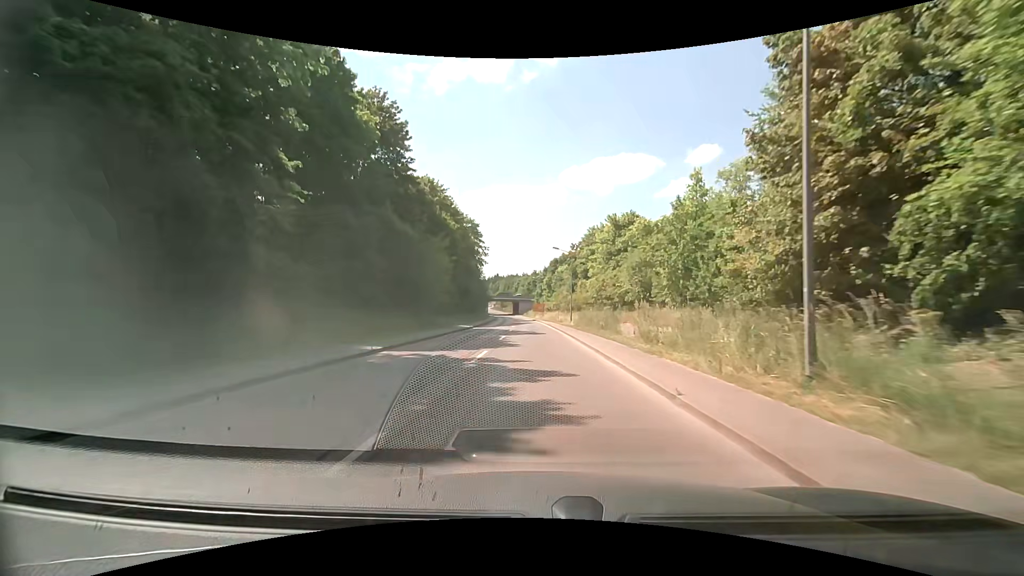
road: tertiary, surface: asphalt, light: Day
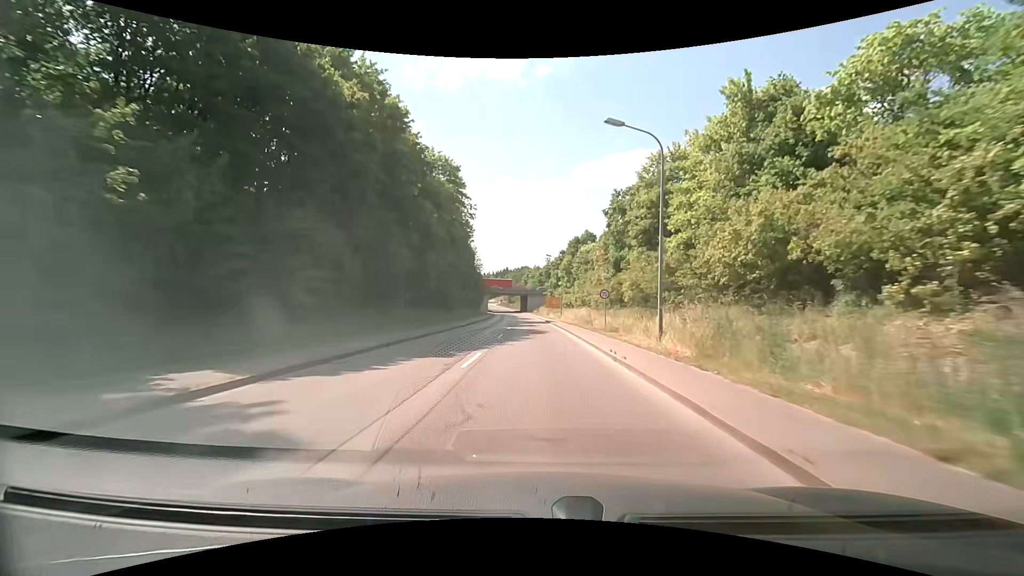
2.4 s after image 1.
(-0.1, +38.5) m; -1°
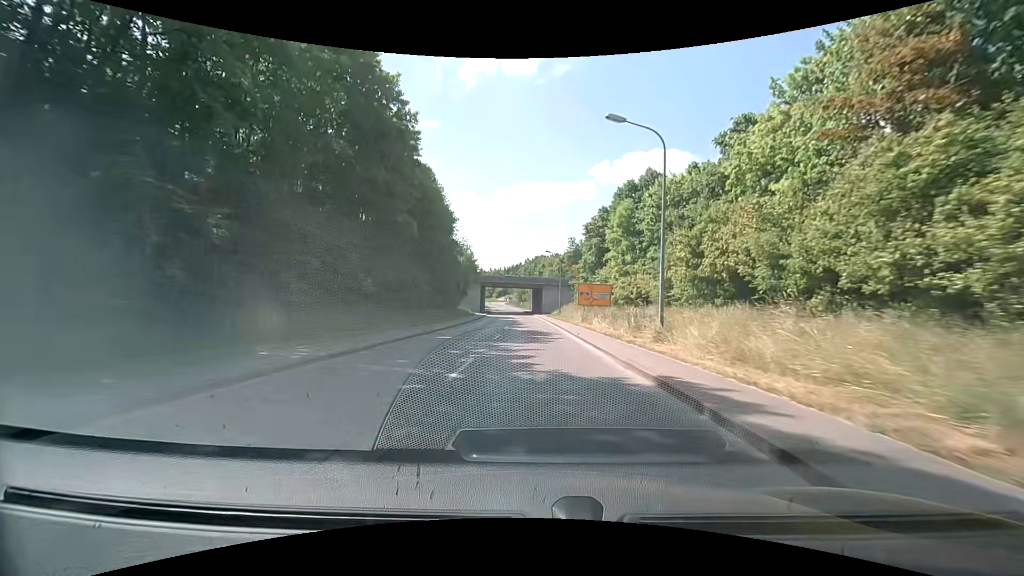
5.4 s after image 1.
(-1.1, +50.3) m; -2°
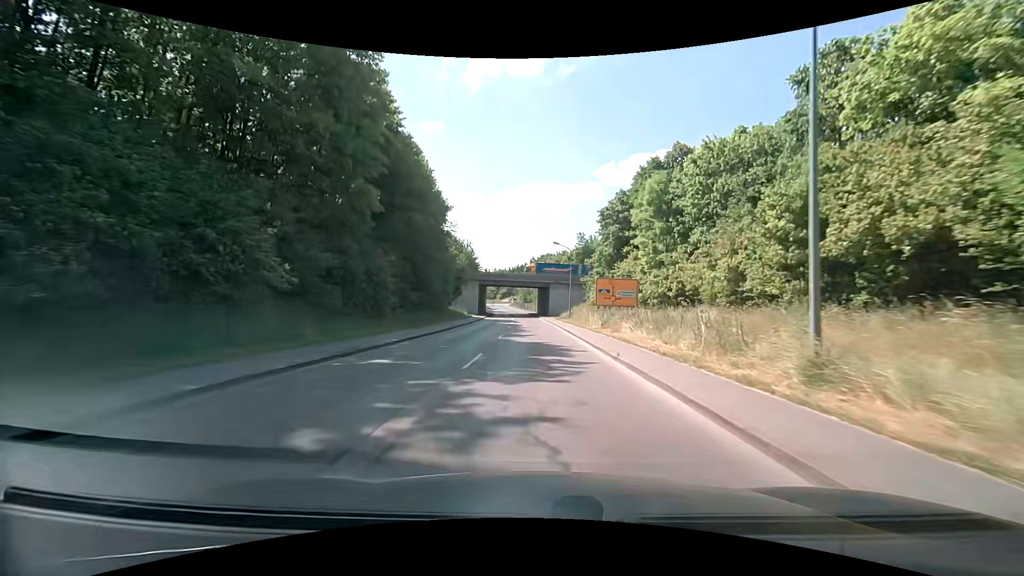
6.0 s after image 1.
(-0.1, +10.2) m; 0°
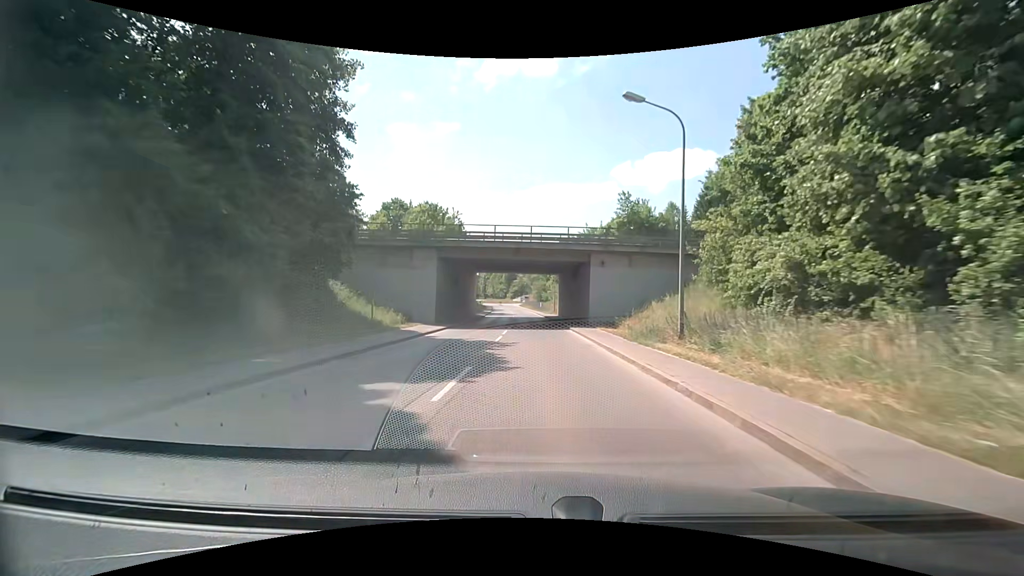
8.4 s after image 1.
(-0.9, +40.3) m; -2°
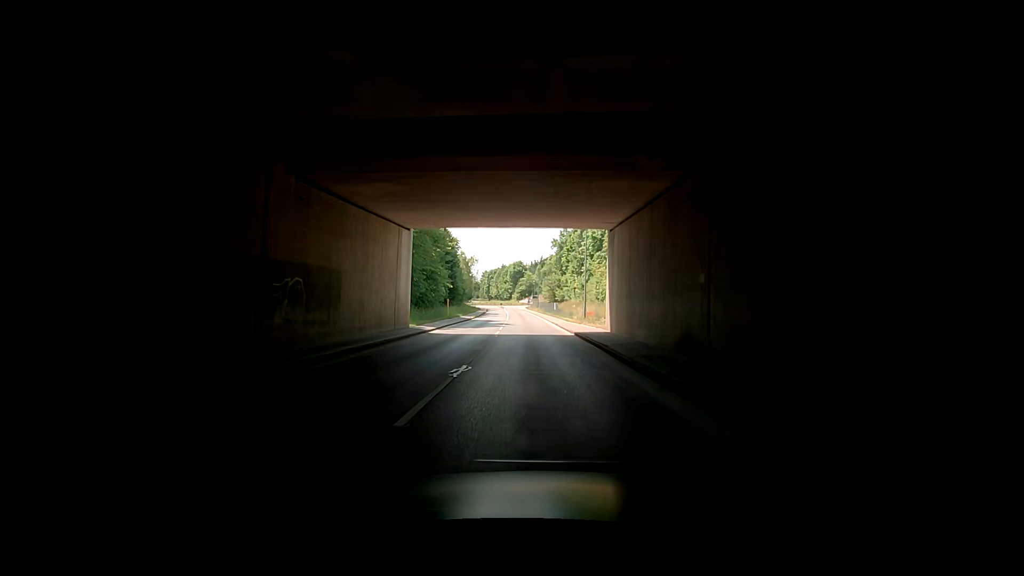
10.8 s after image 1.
(-0.5, +37.6) m; -2°
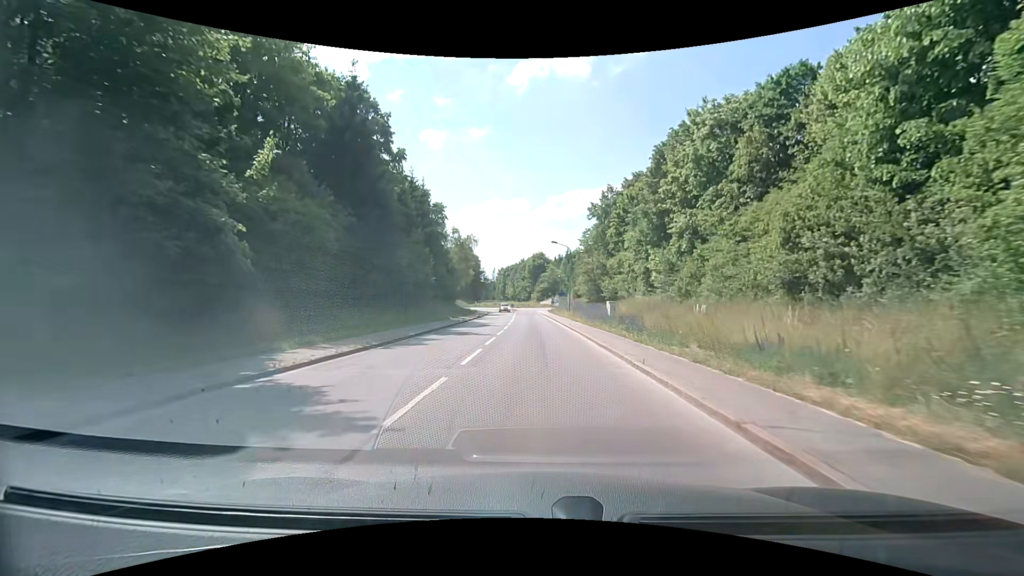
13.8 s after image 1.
(-0.2, +42.1) m; -2°
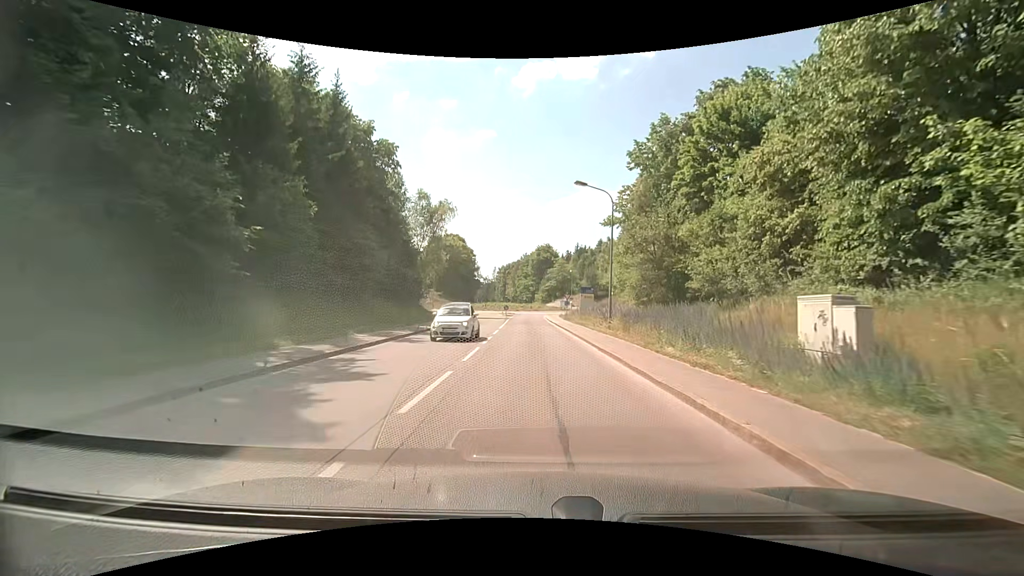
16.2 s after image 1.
(-0.2, +29.3) m; 0°
(0, +10) (0, +20) (0, +30) (-1, +40) (-1, +50) (-1, +60) (0, +70) (+5, +78) (+10, +87) (+10, +96) m
